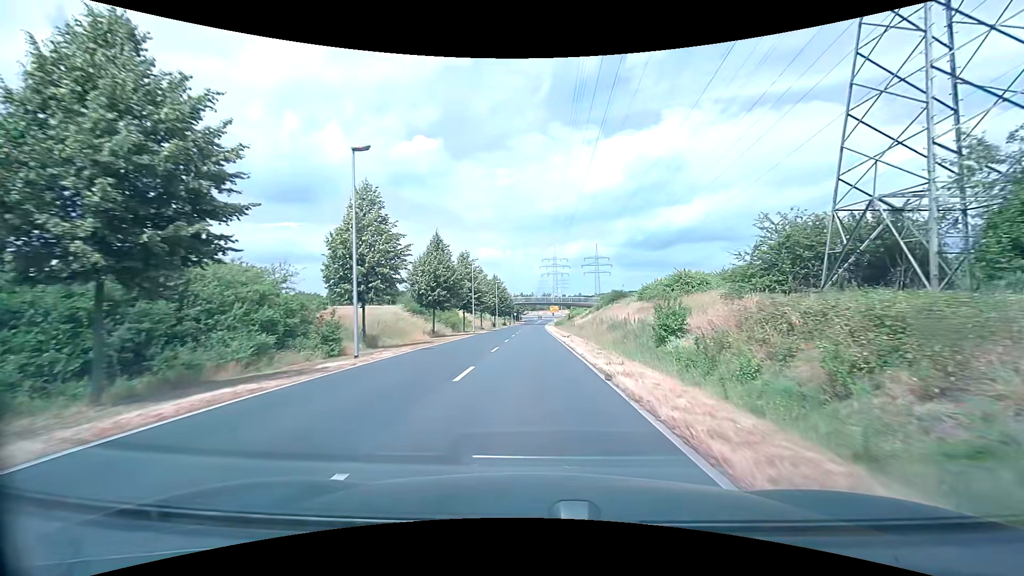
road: secondary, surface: asphalt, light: Day
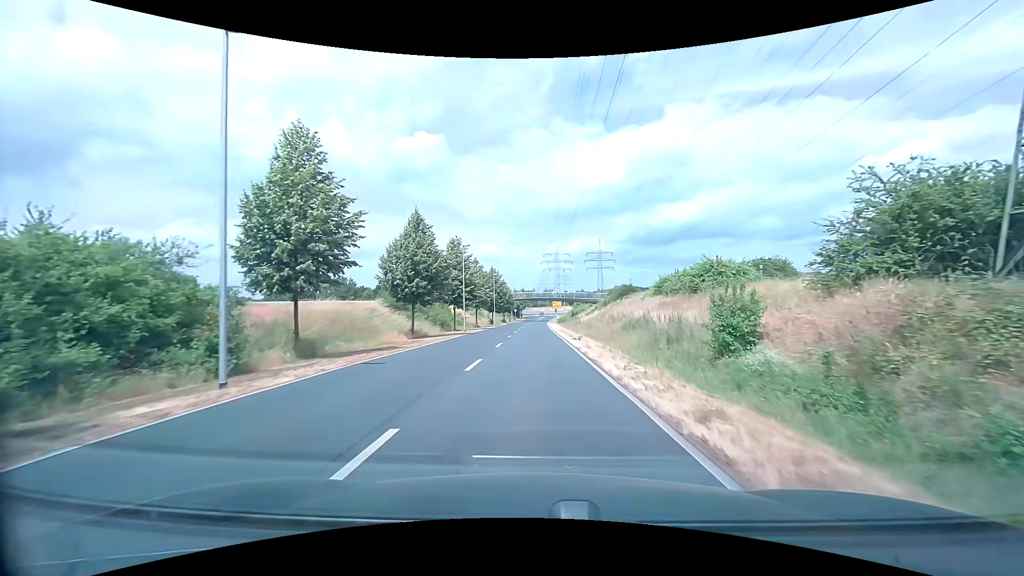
(0.0, +7.7) m; 0°
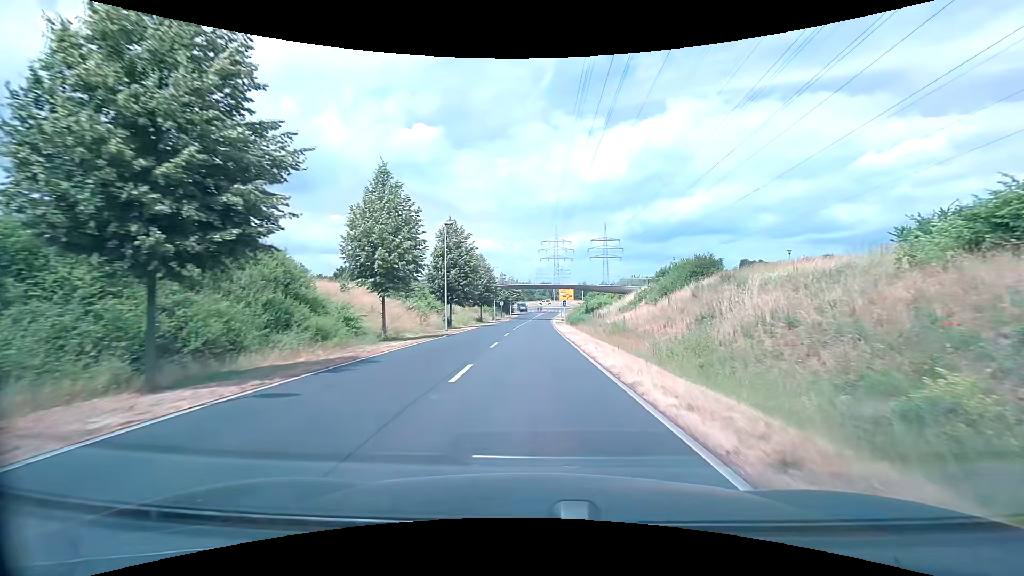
(-0.1, +39.3) m; +1°
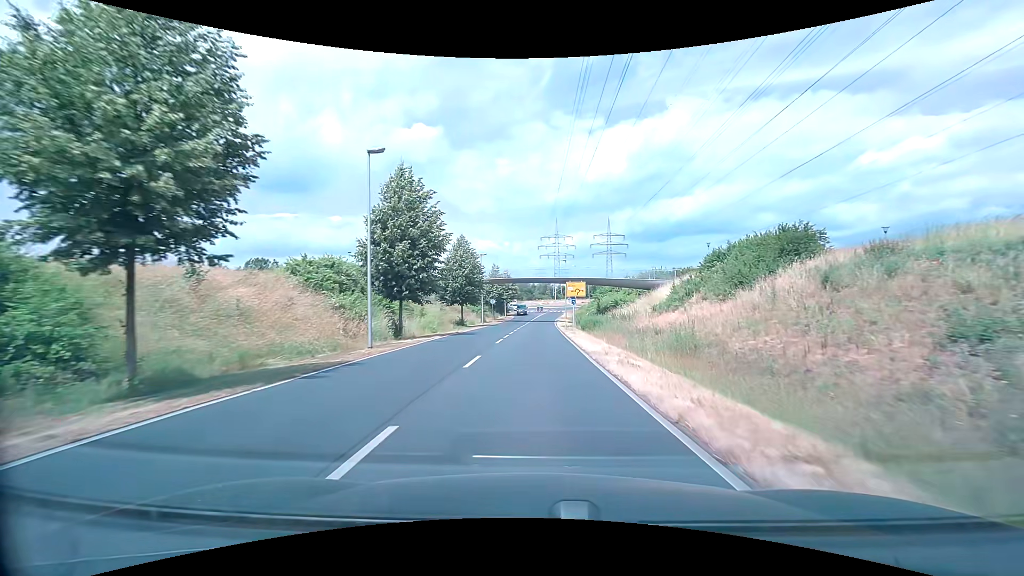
(0.0, +16.0) m; 0°
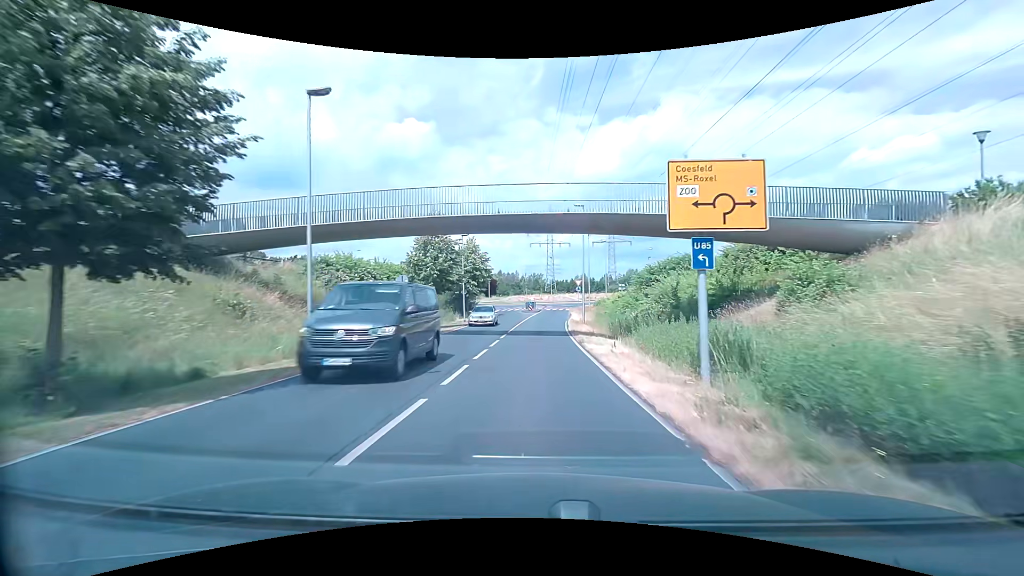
(+0.4, +39.6) m; +1°
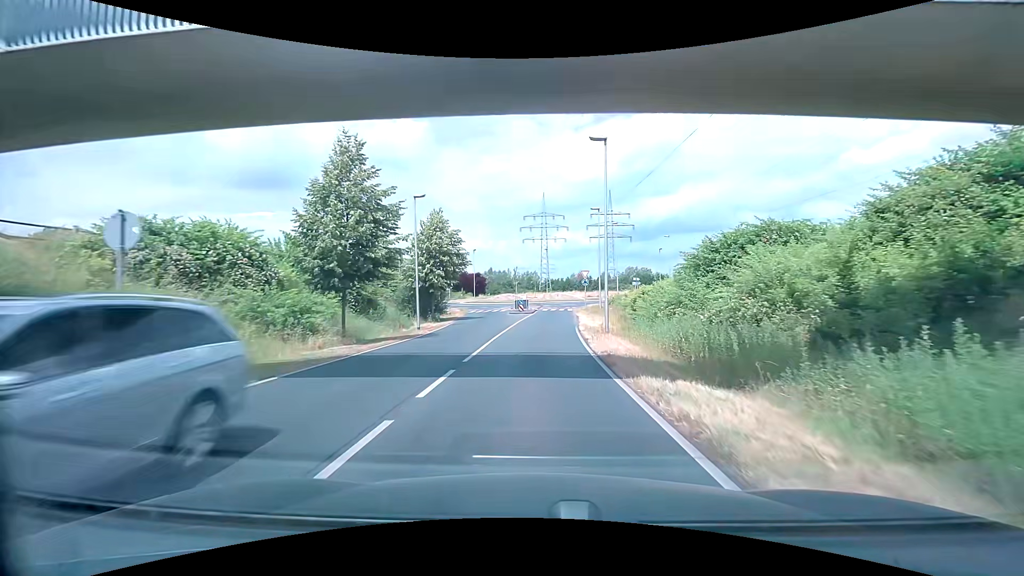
(+0.1, +15.0) m; +1°
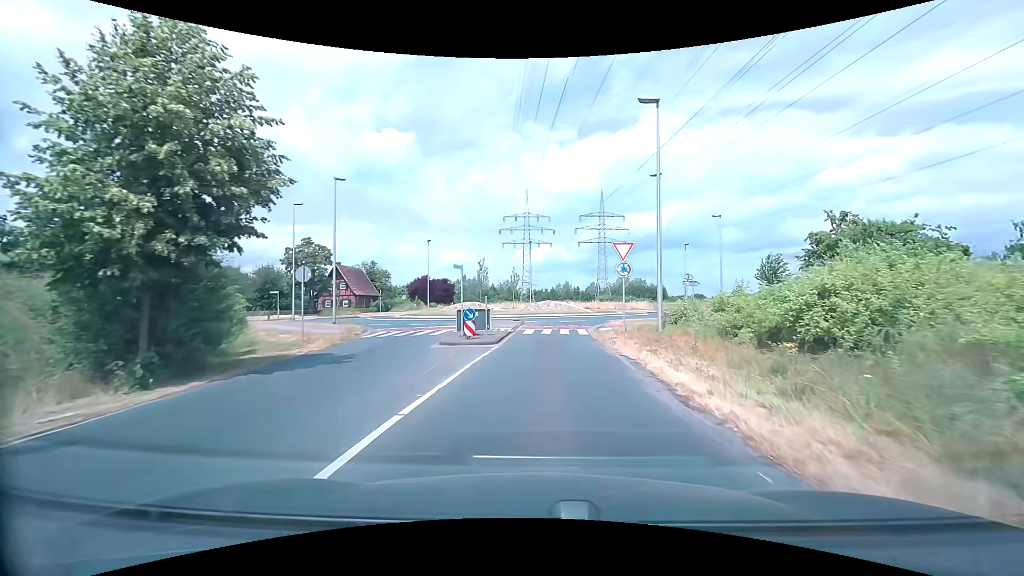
(+0.2, +25.8) m; +2°
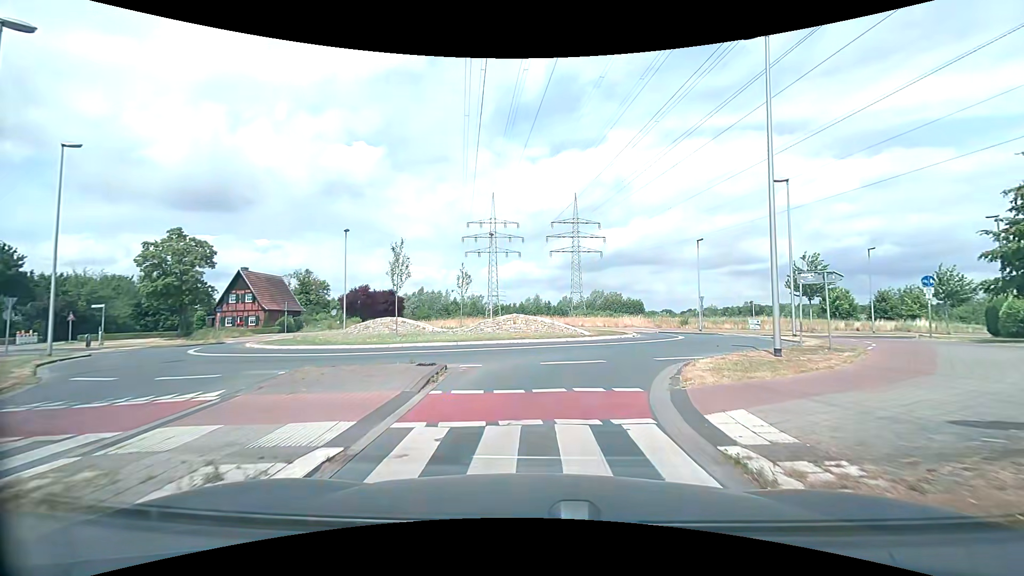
(+0.5, +17.9) m; +5°
(+1, +10) (+4, +19) (+8, +28) (+14, +37) (+21, +43) (+30, +47) (+40, +51) (+49, +53) (+59, +56) (+69, +58) m
